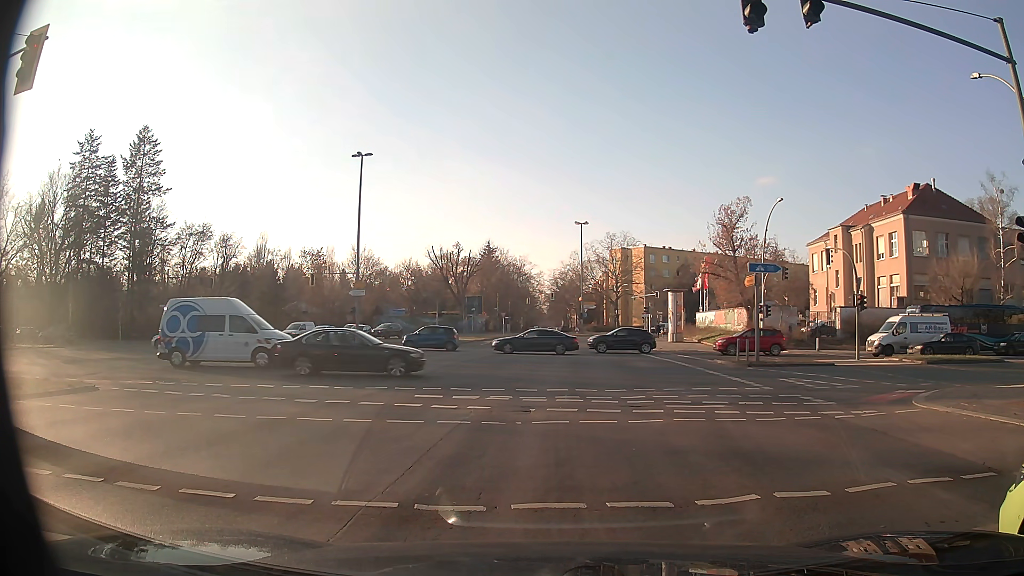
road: secondary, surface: asphalt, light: Day
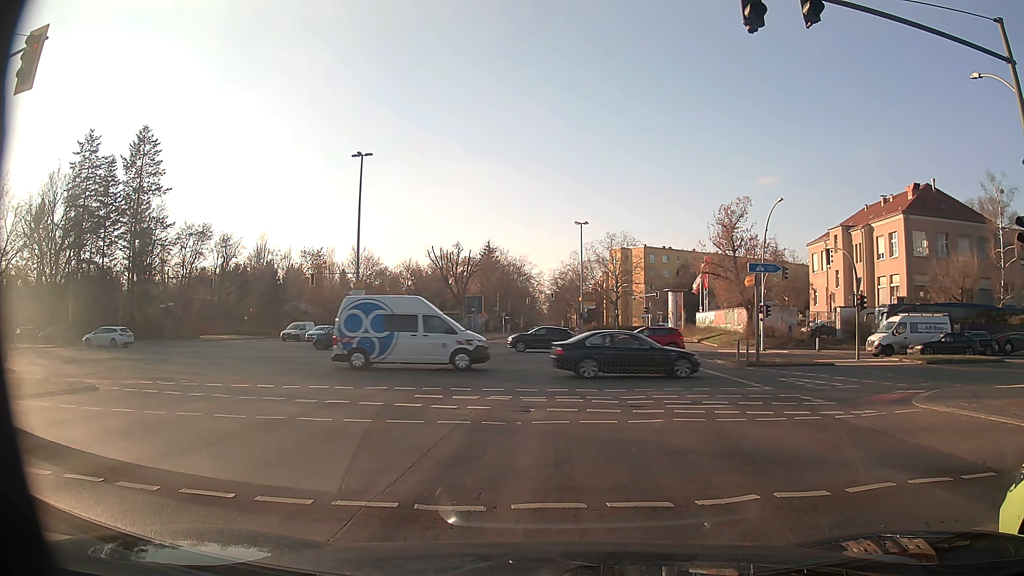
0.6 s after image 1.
(0.0, 0.0) m; 0°
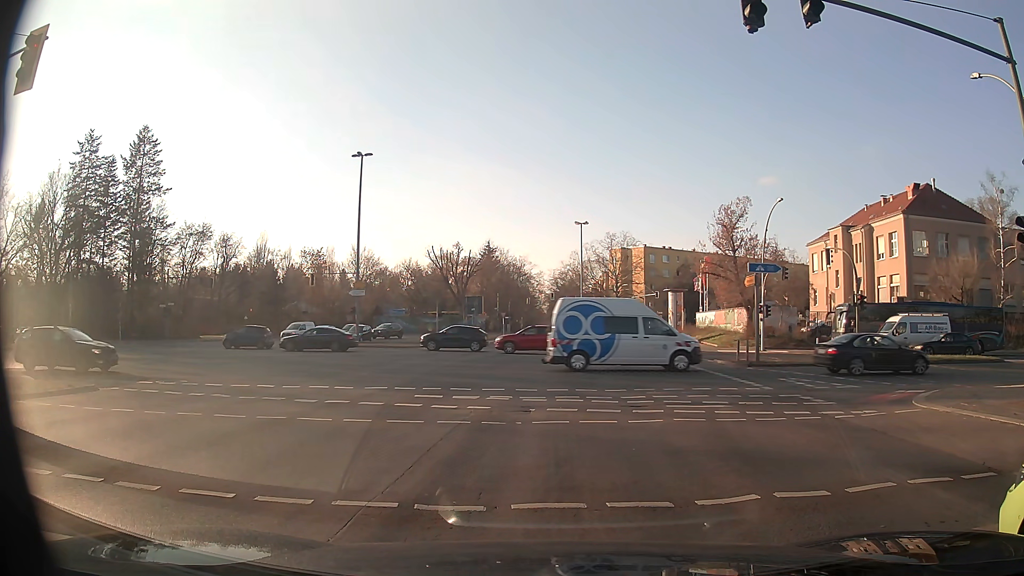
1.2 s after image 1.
(0.0, 0.0) m; 0°
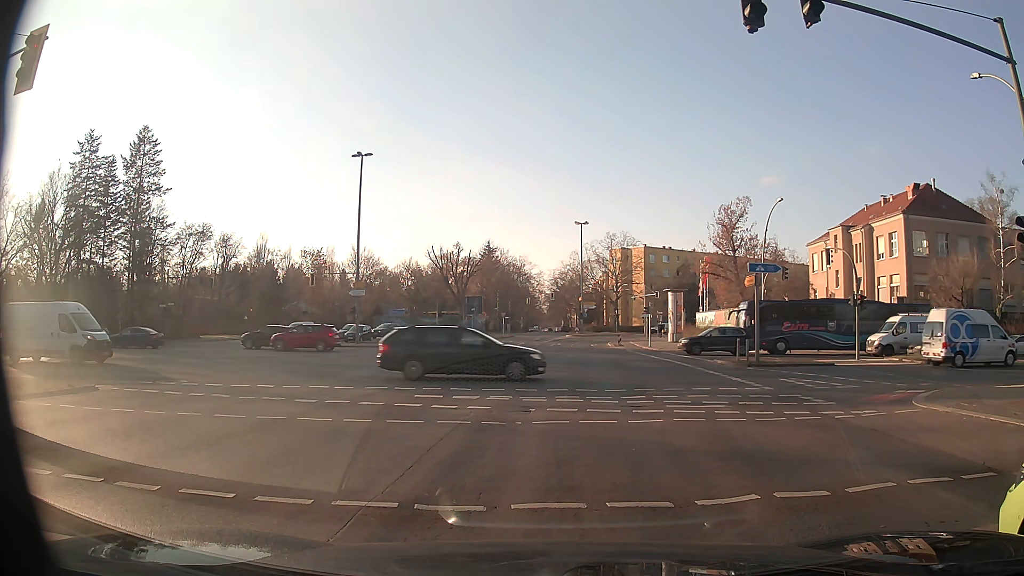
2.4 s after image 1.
(0.0, 0.0) m; 0°
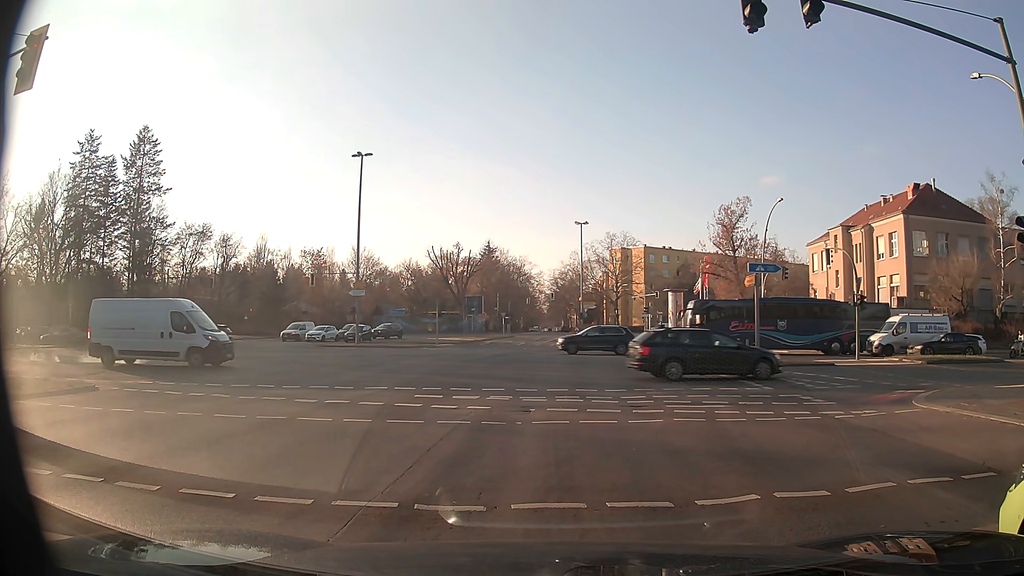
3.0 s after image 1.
(0.0, 0.0) m; 0°
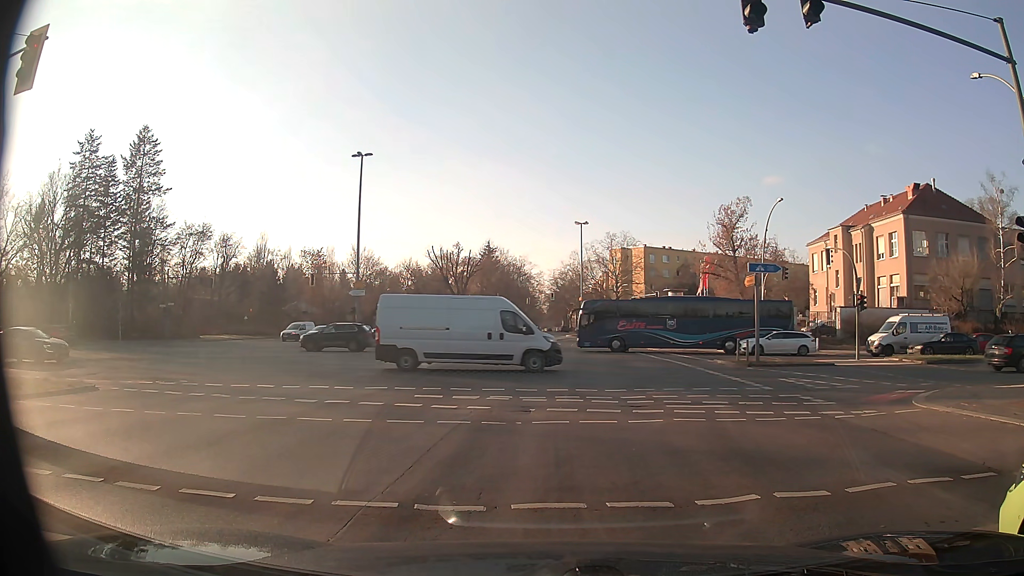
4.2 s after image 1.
(0.0, 0.0) m; 0°
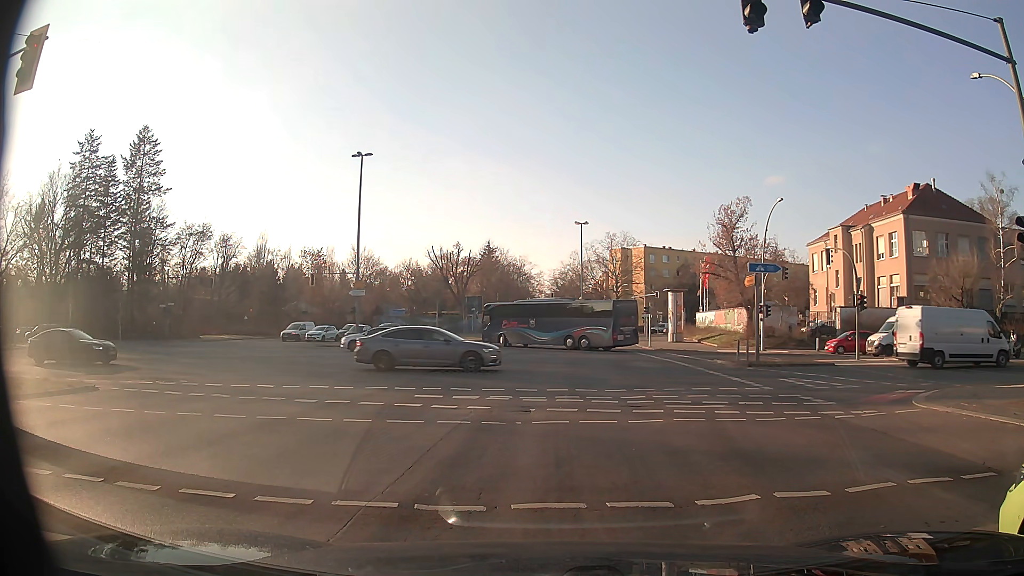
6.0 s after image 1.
(0.0, 0.0) m; 0°
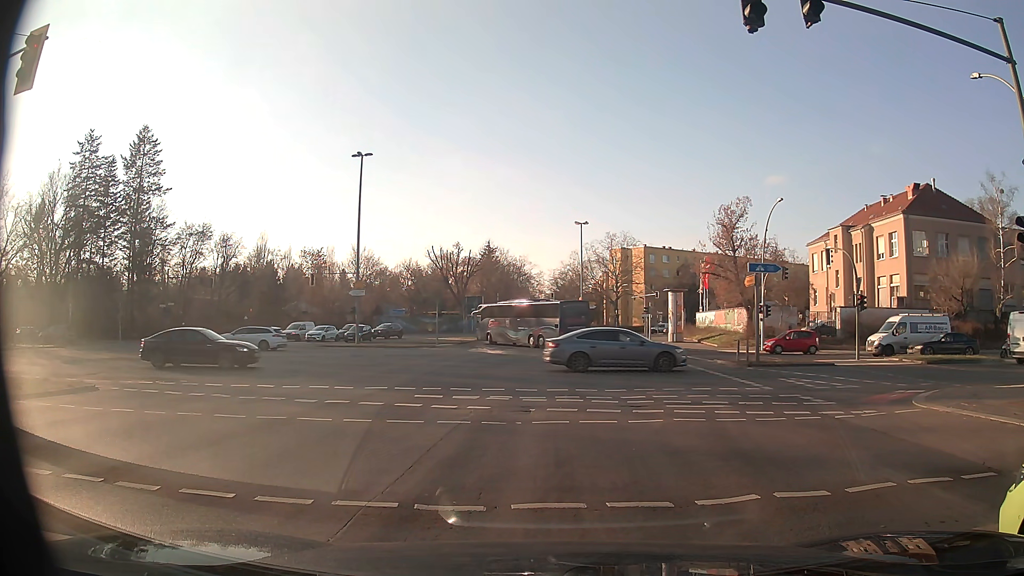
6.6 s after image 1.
(0.0, 0.0) m; 0°
(+1, +10) (+2, +20) (+3, +30) (+4, +40) (+5, +50) (+6, +60) (+8, +69) (+12, +79) (+16, +88) (+22, +96) m
